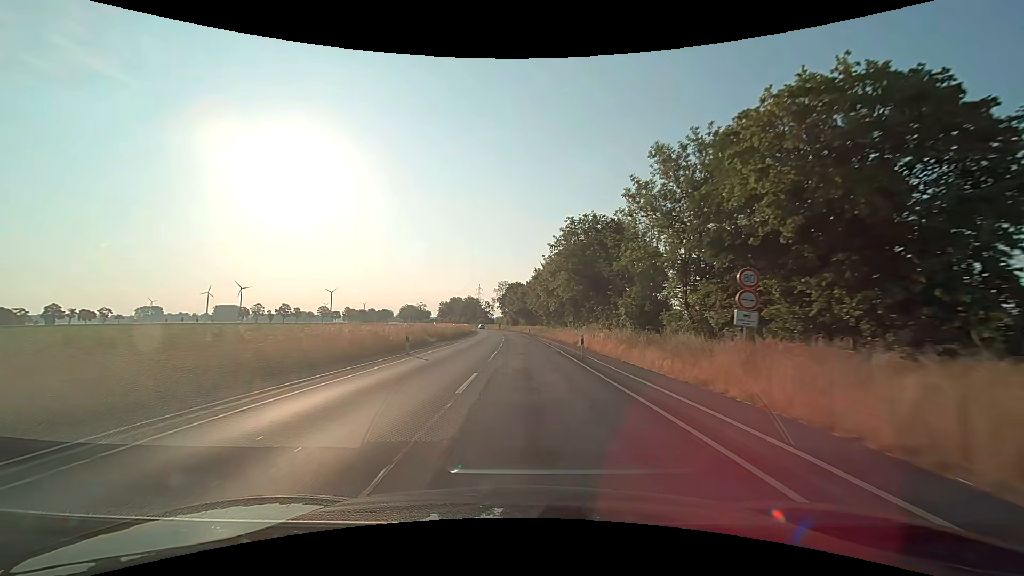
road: secondary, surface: asphalt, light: Day
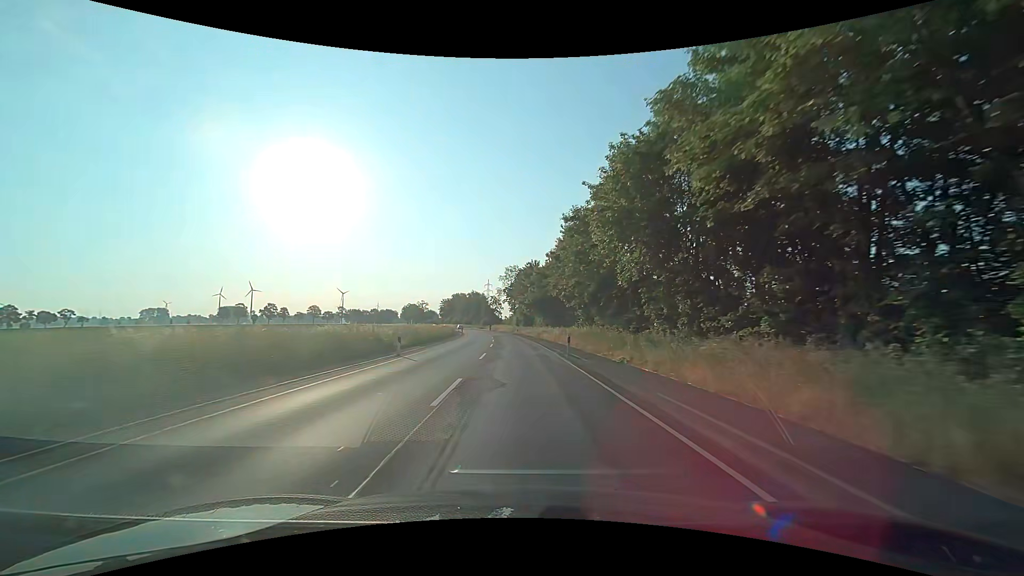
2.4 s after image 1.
(-0.6, +49.9) m; -1°
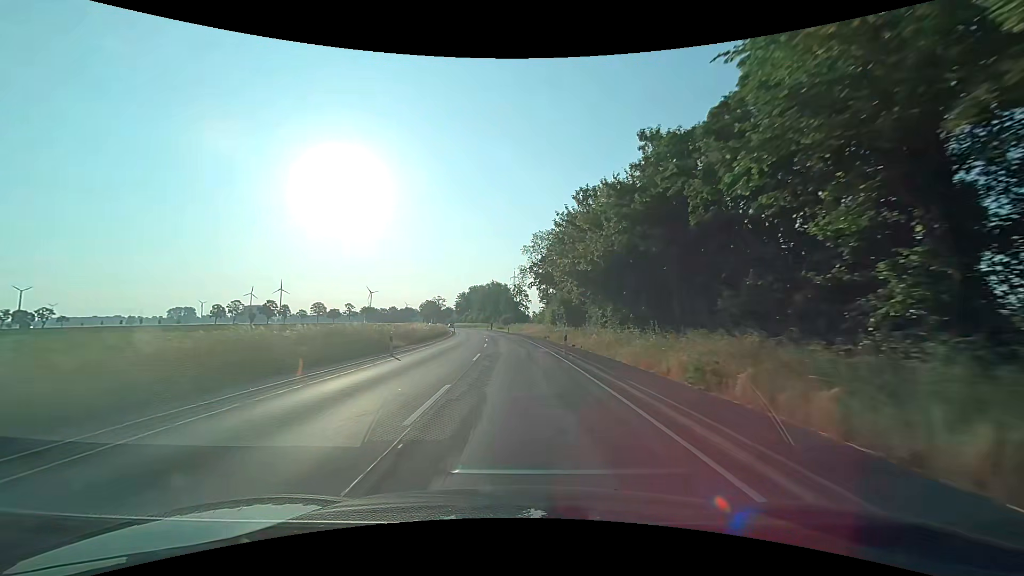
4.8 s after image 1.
(-1.6, +49.8) m; -4°
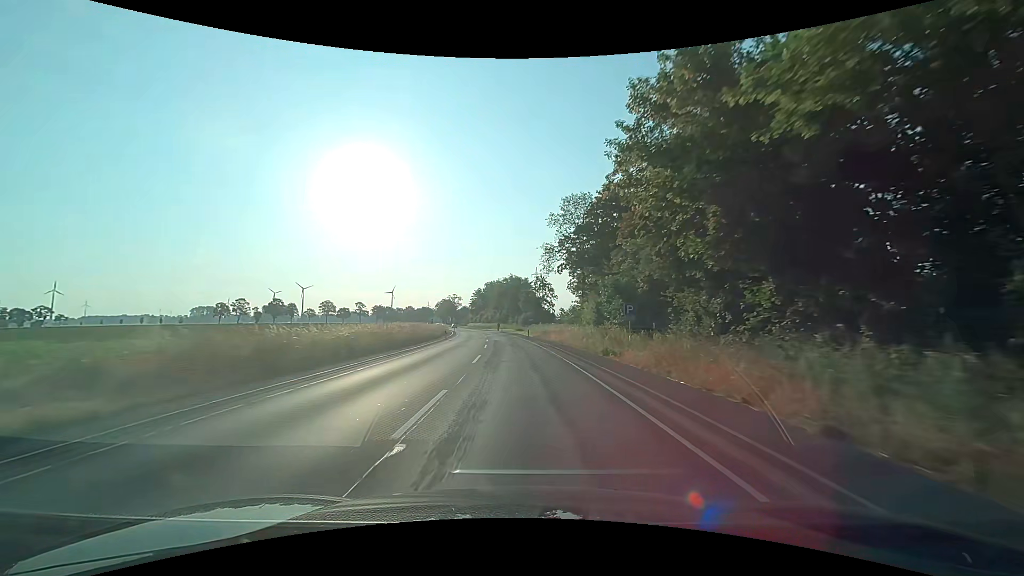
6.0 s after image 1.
(-0.4, +24.9) m; -2°
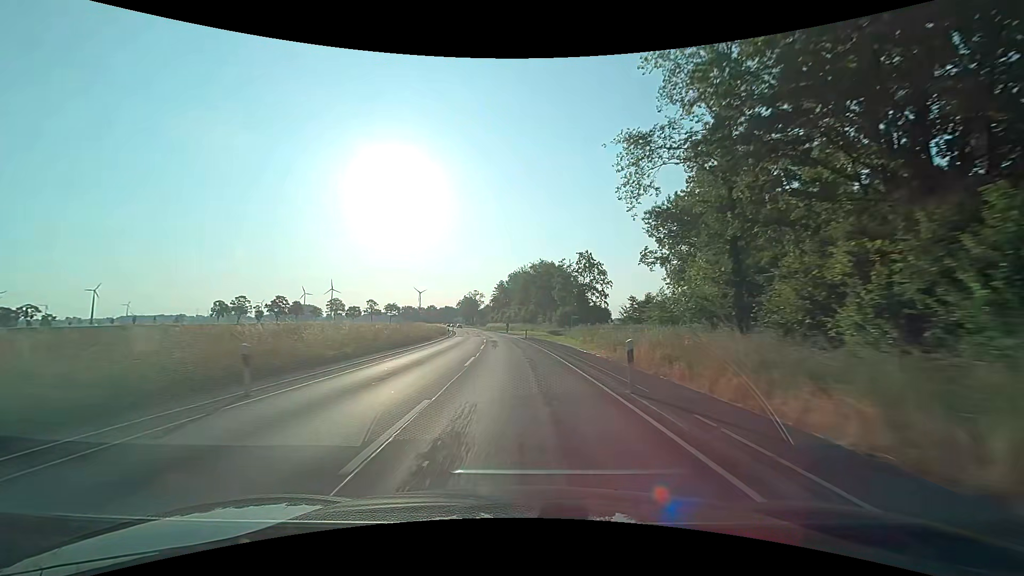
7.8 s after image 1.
(-1.1, +37.4) m; -3°
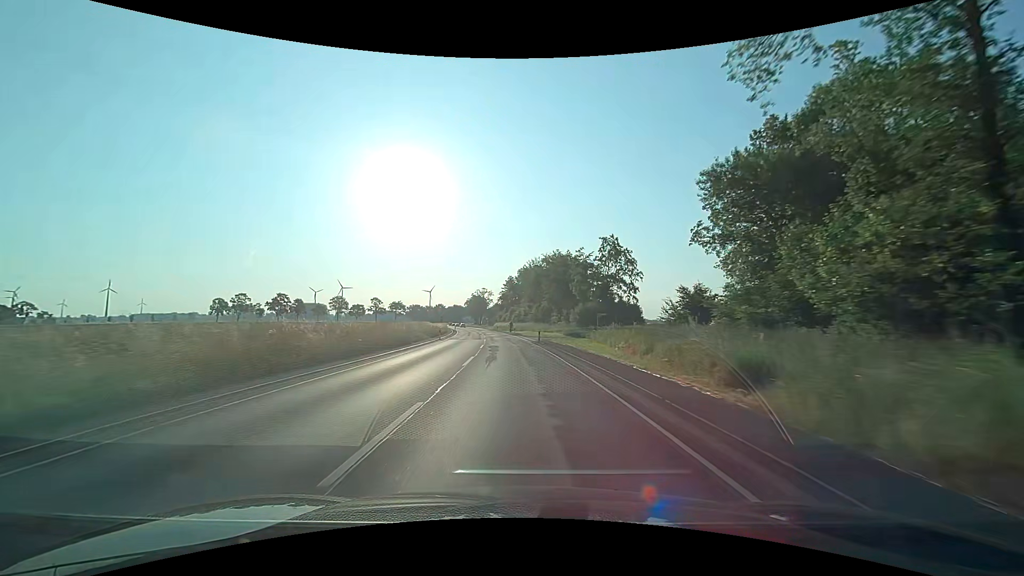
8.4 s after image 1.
(-0.2, +12.5) m; -1°
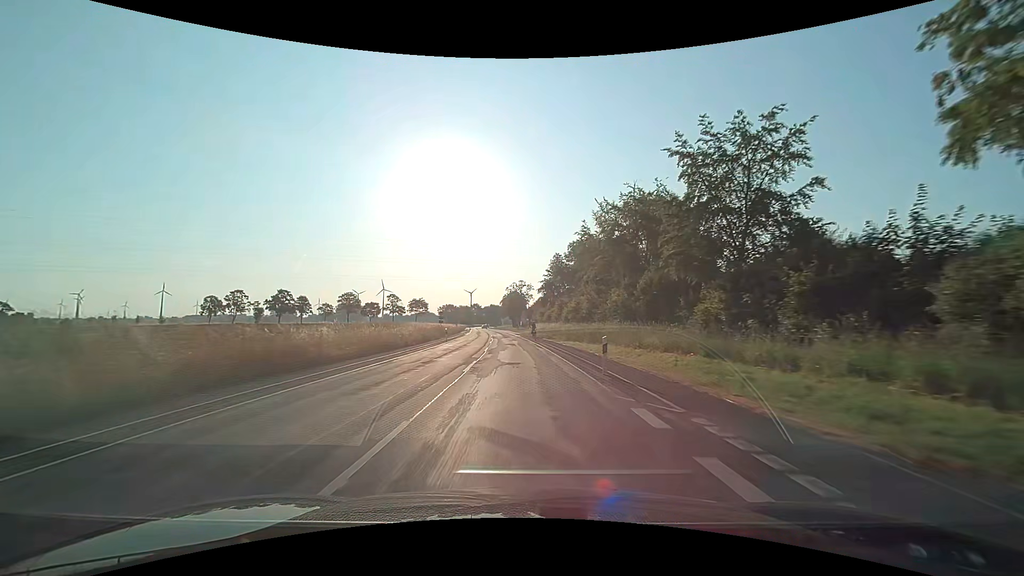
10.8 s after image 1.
(-2.2, +49.9) m; -5°
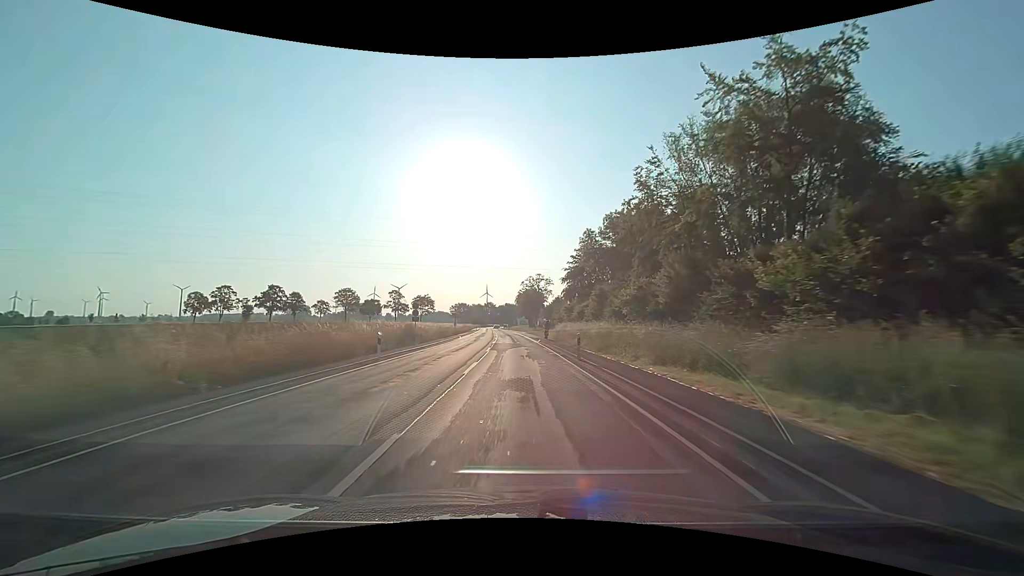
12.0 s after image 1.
(-0.5, +25.0) m; -2°
(0, +10) (0, +20) (-1, +30) (-1, +40) (-1, +50) (-2, +60) (-3, +70) (-3, +80) (-4, +90) (-5, +100) m
